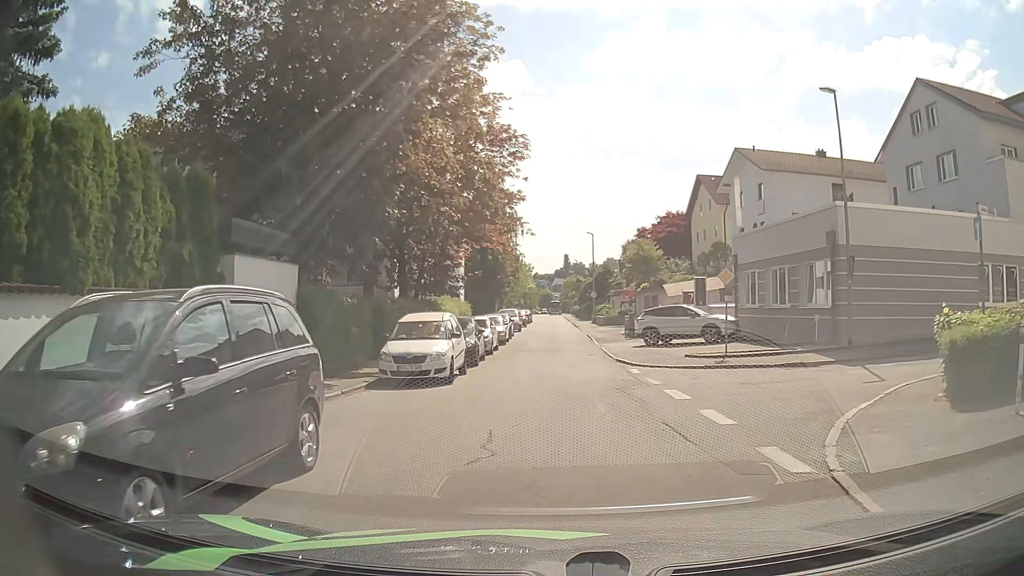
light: Day
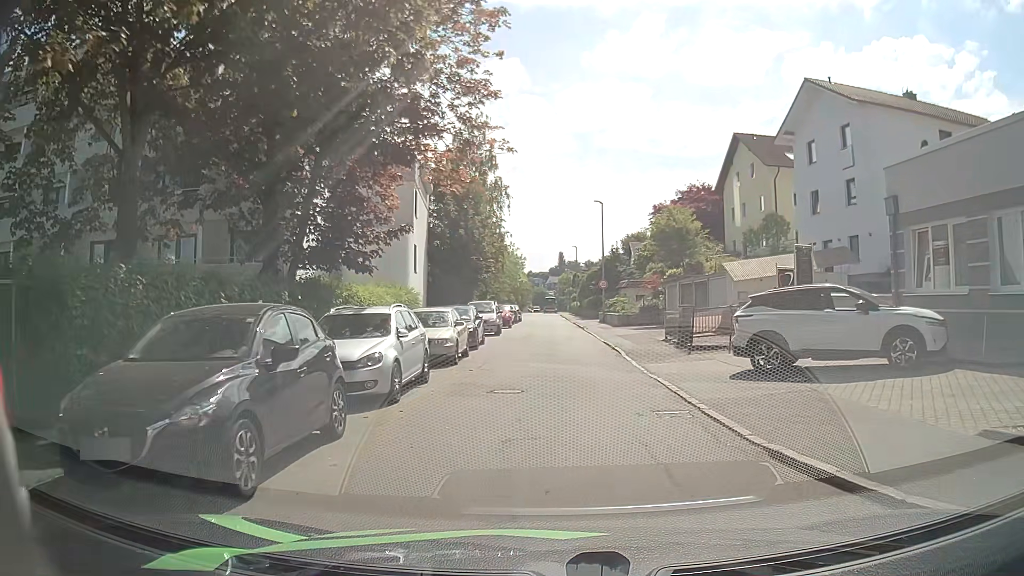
(-0.1, +16.0) m; -1°
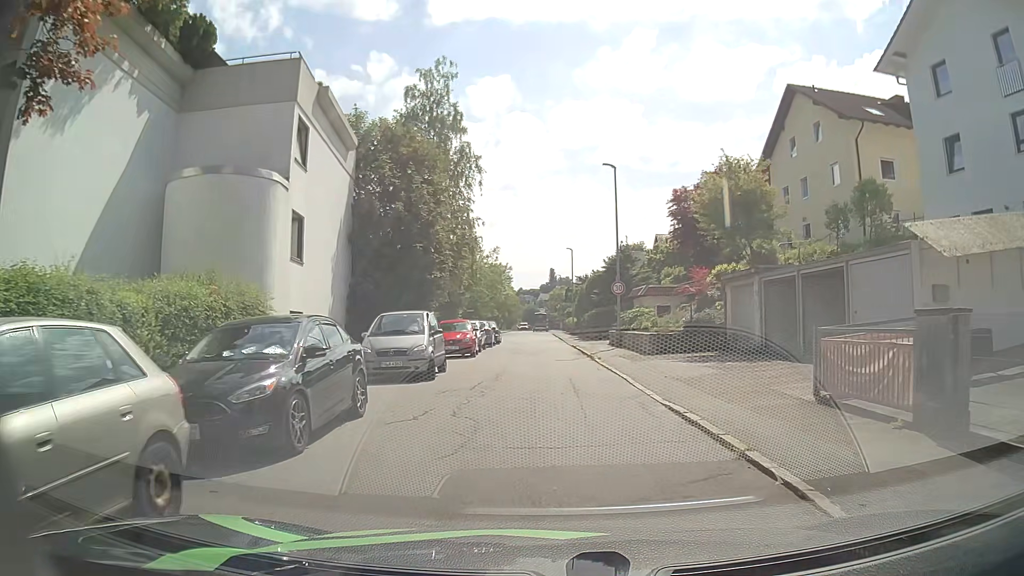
(+0.3, +15.4) m; +1°
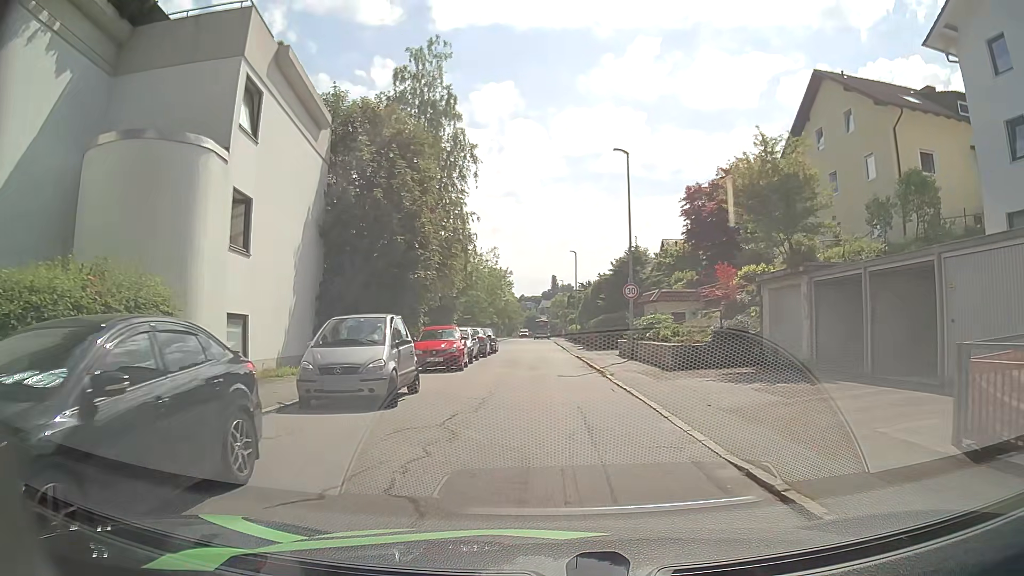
(0.0, +4.0) m; 0°
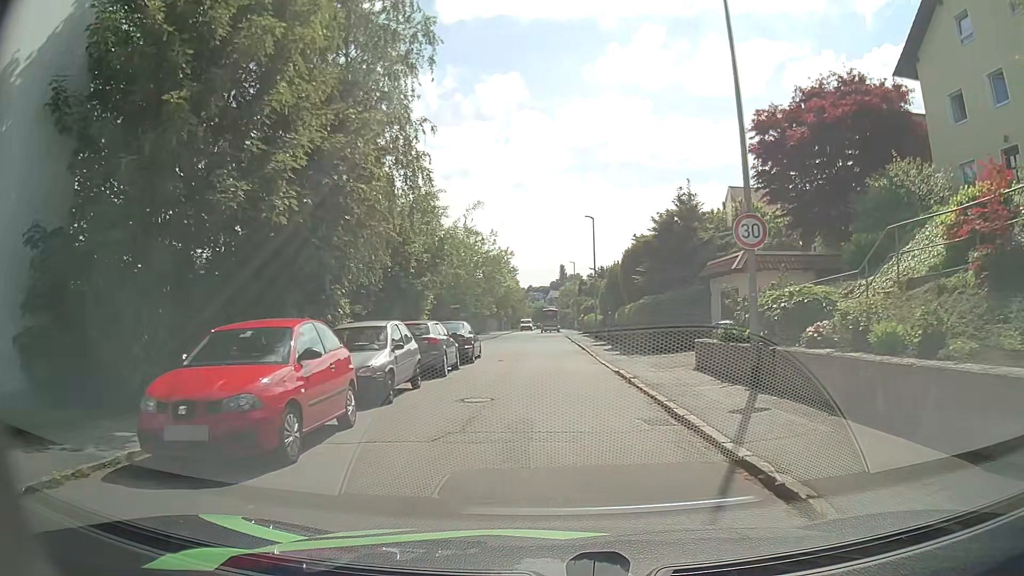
(-0.1, +14.7) m; 0°
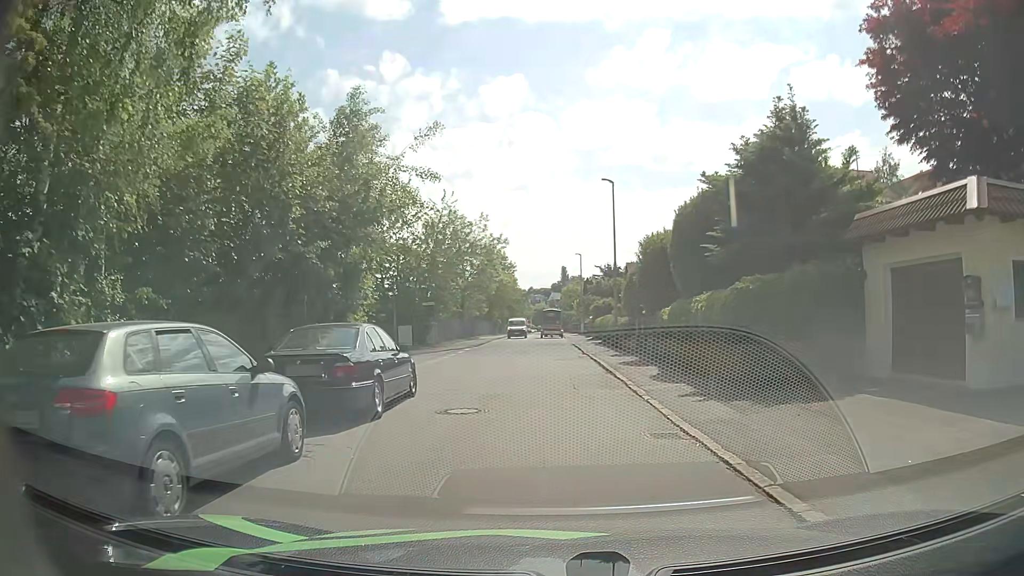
(-0.1, +12.7) m; -1°
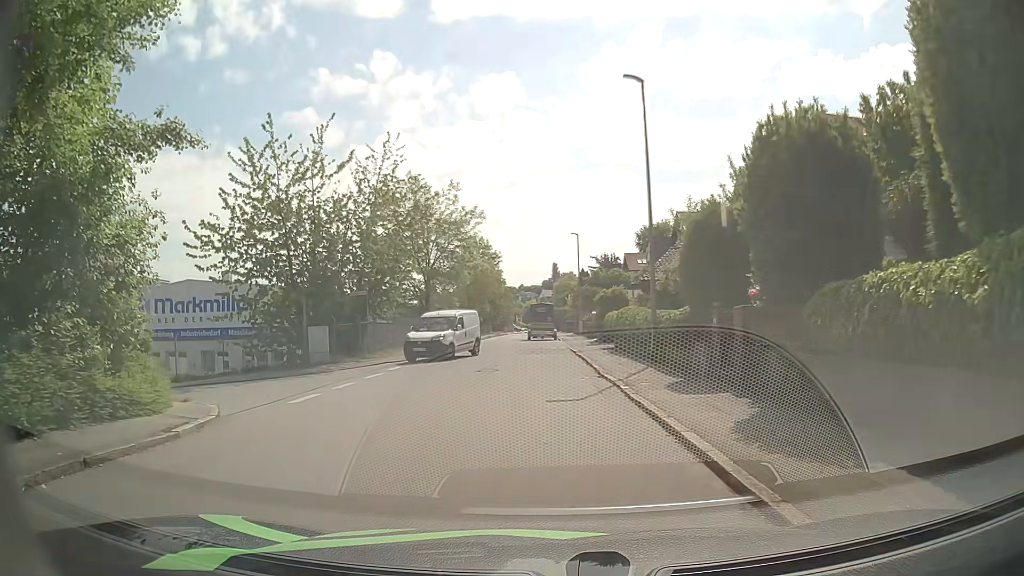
(+0.4, +13.9) m; +1°
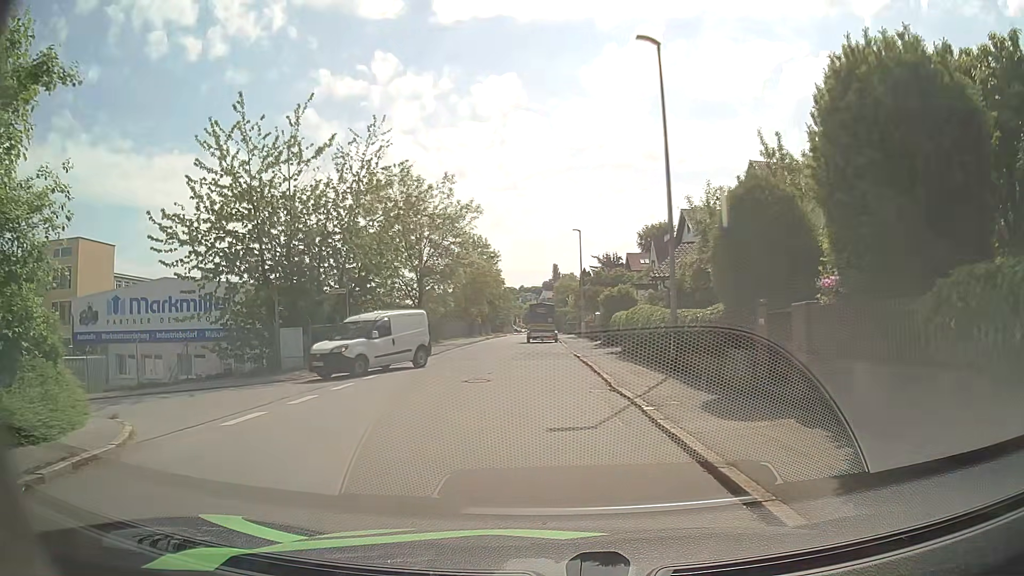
(0.0, +2.9) m; +1°
